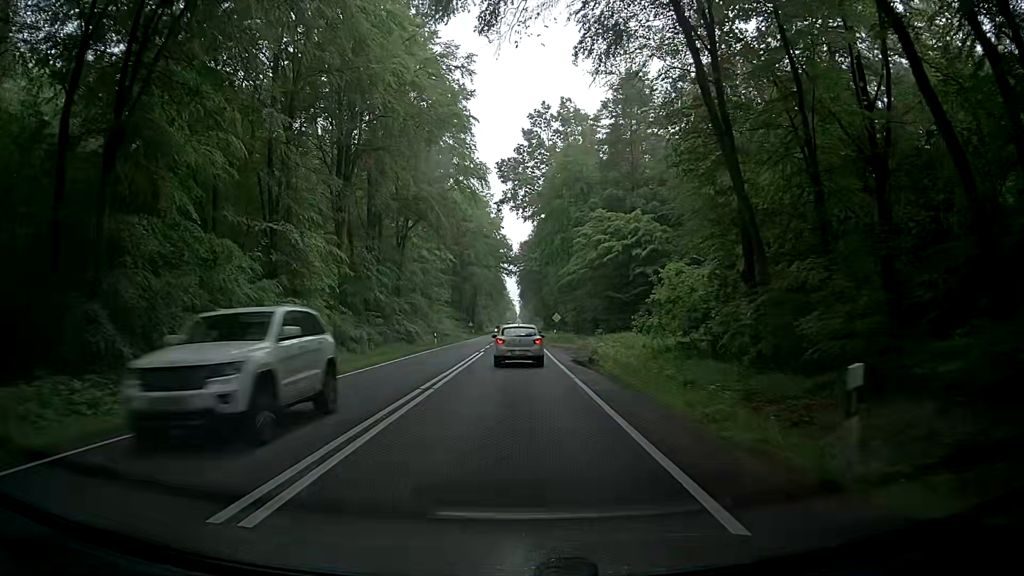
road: primary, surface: asphalt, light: Day
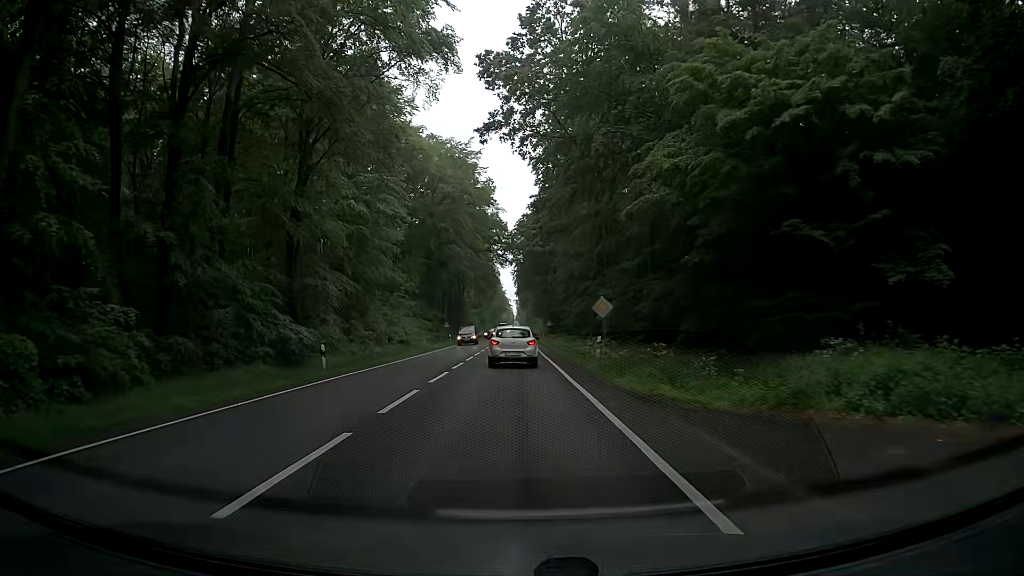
(-0.4, +32.4) m; -1°
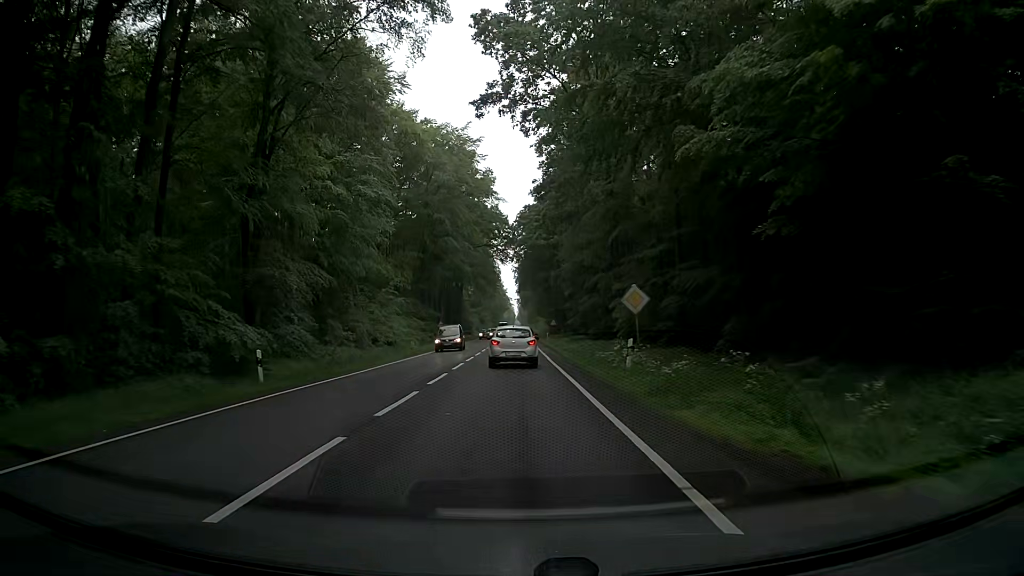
(+0.1, +6.5) m; +1°
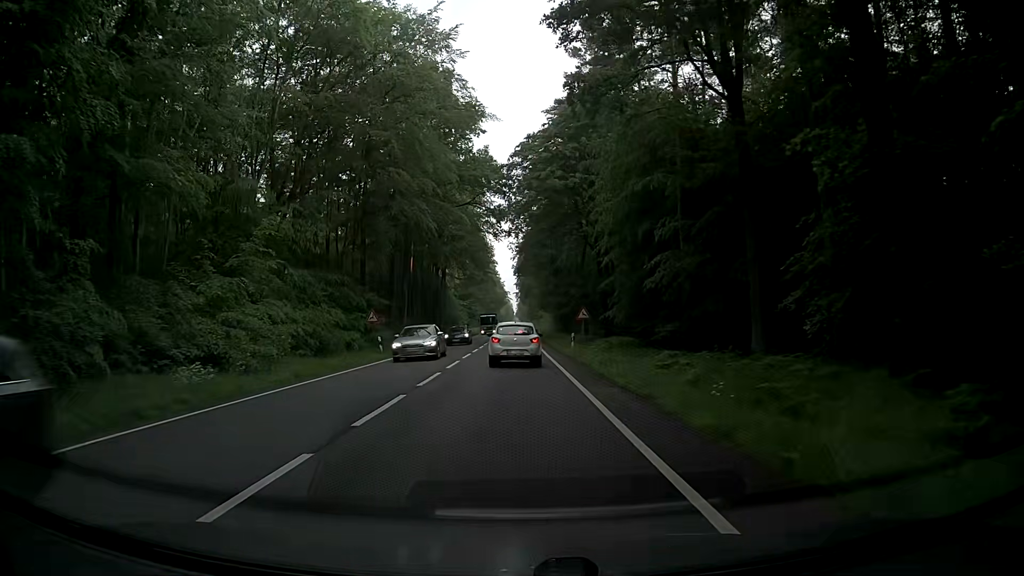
(-0.1, +31.8) m; -1°
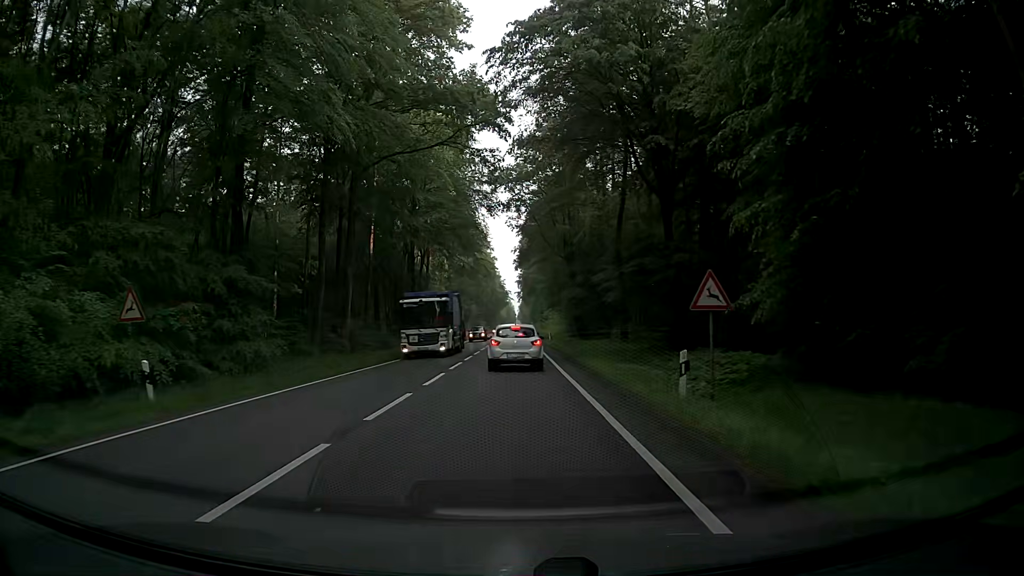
(+0.2, +23.9) m; +1°
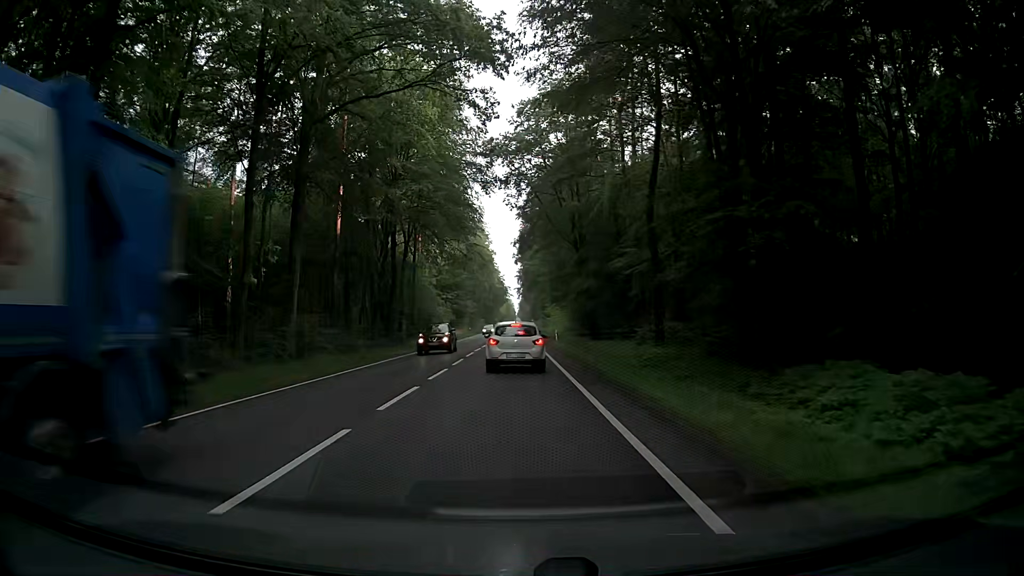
(-0.1, +11.2) m; -1°
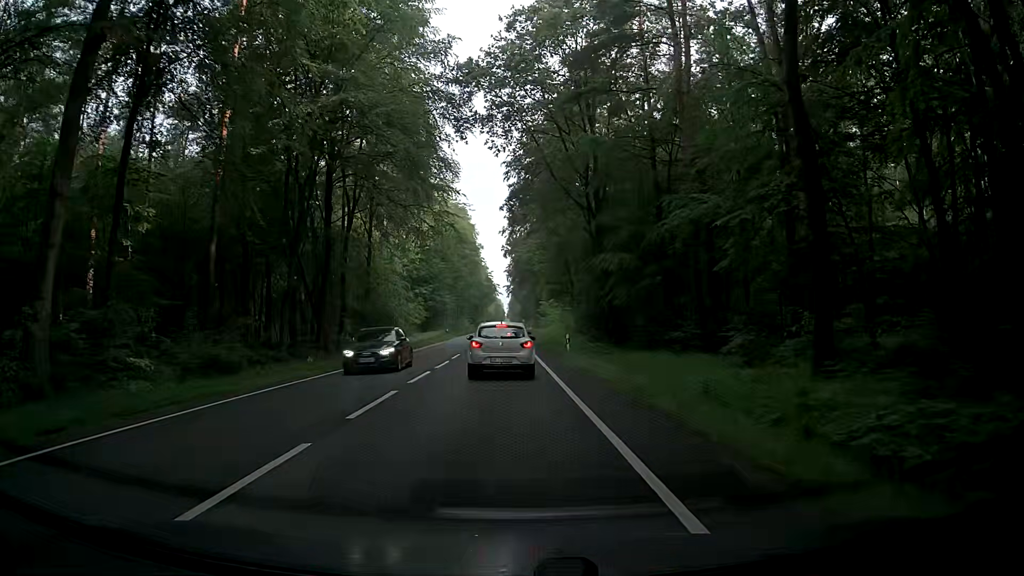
(+0.5, +19.3) m; 0°
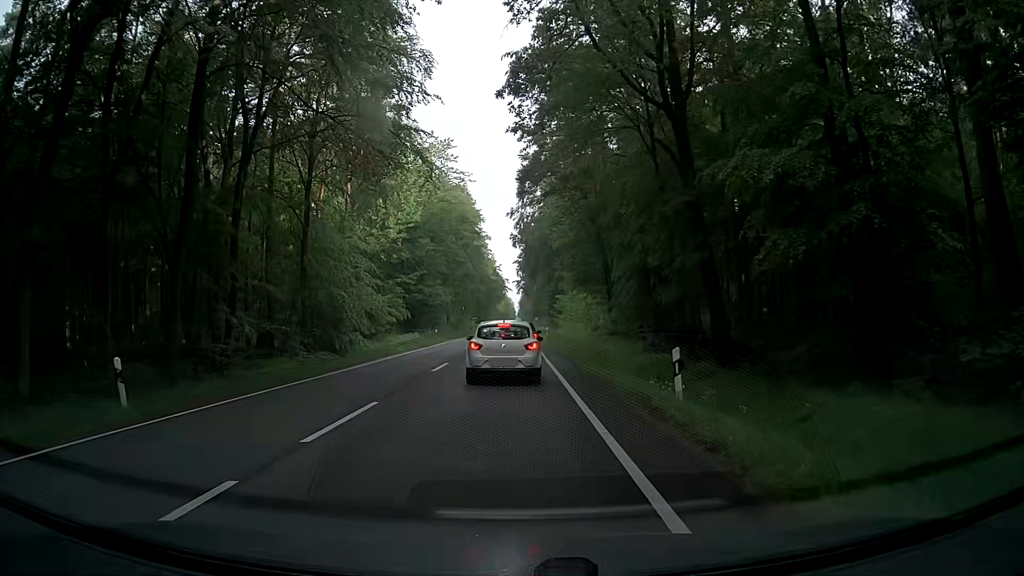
(+0.5, +20.3) m; 0°
